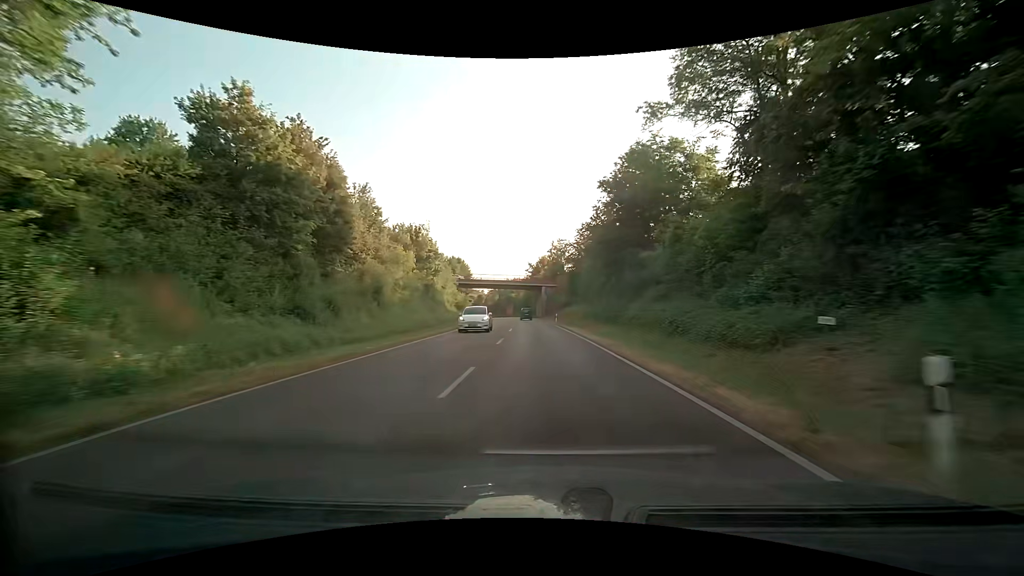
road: primary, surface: asphalt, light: Day
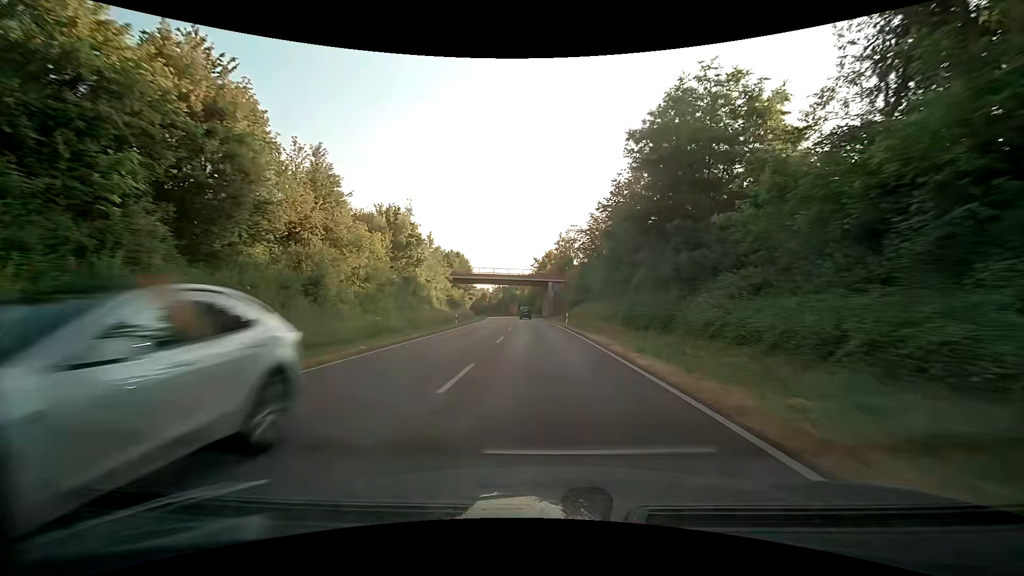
(-0.1, +11.8) m; -1°
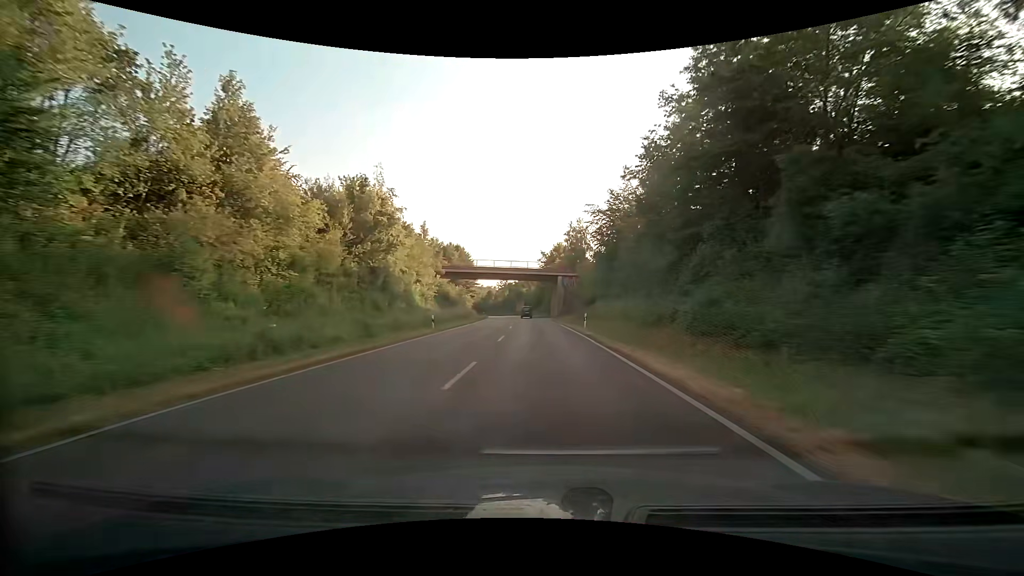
(0.0, +11.8) m; -1°
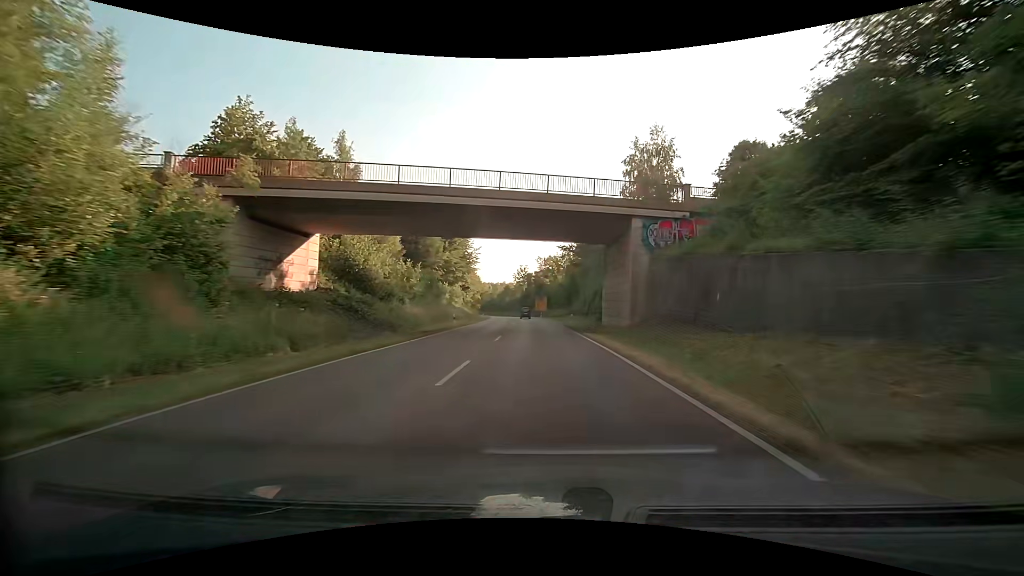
(-1.4, +47.8) m; -3°
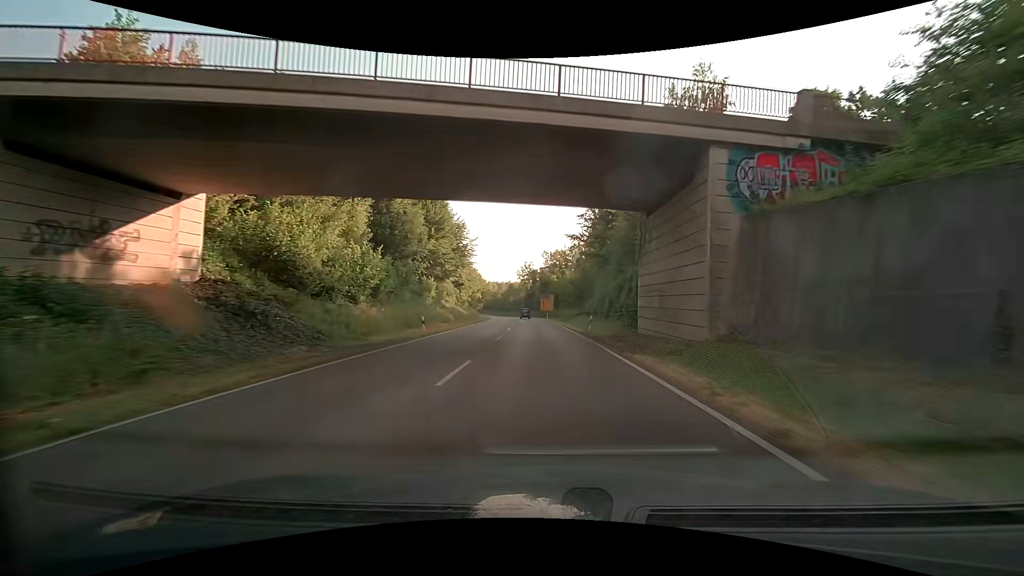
(-0.1, +12.1) m; -1°
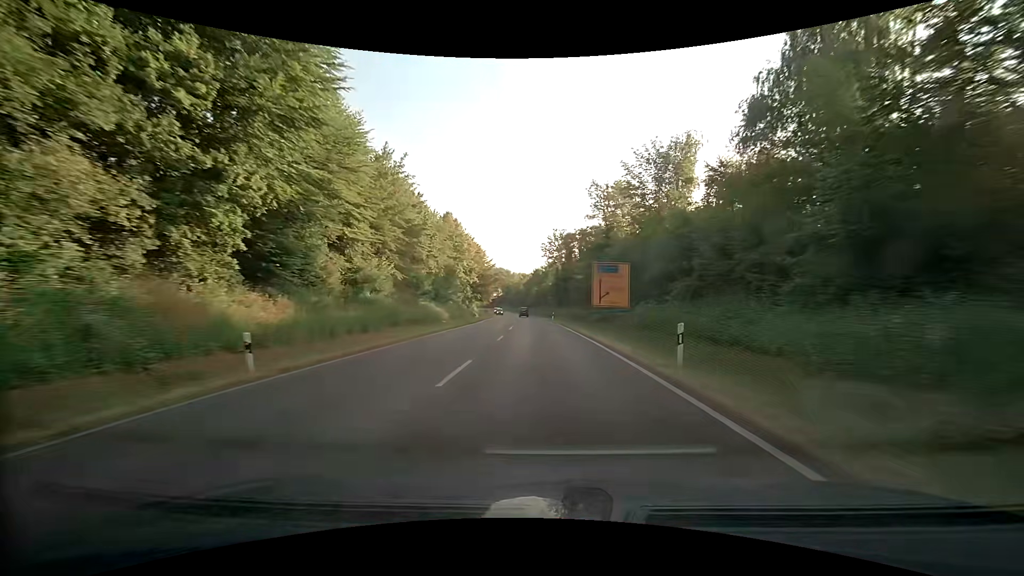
(-1.9, +60.8) m; -3°
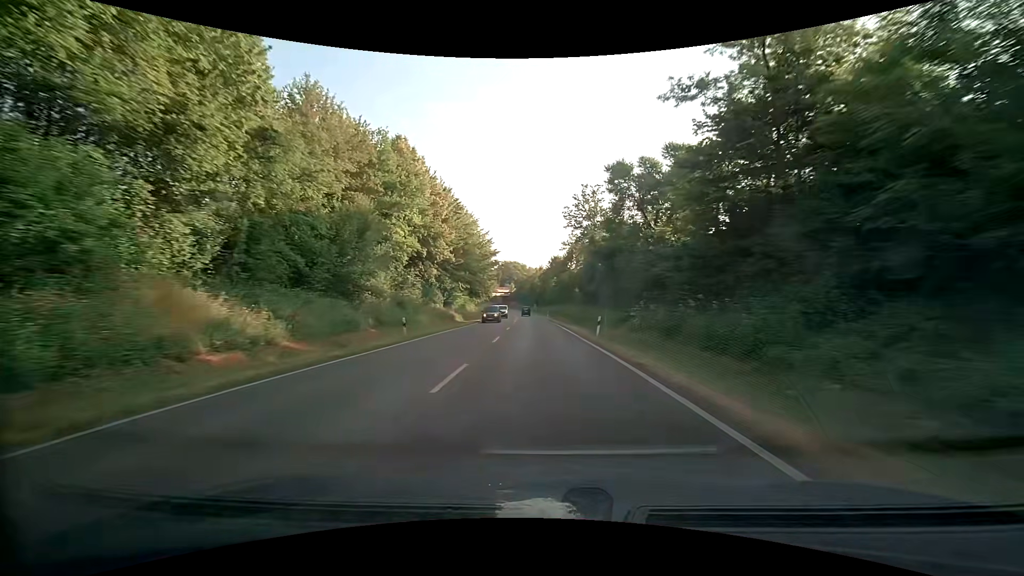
(-0.6, +36.8) m; -2°
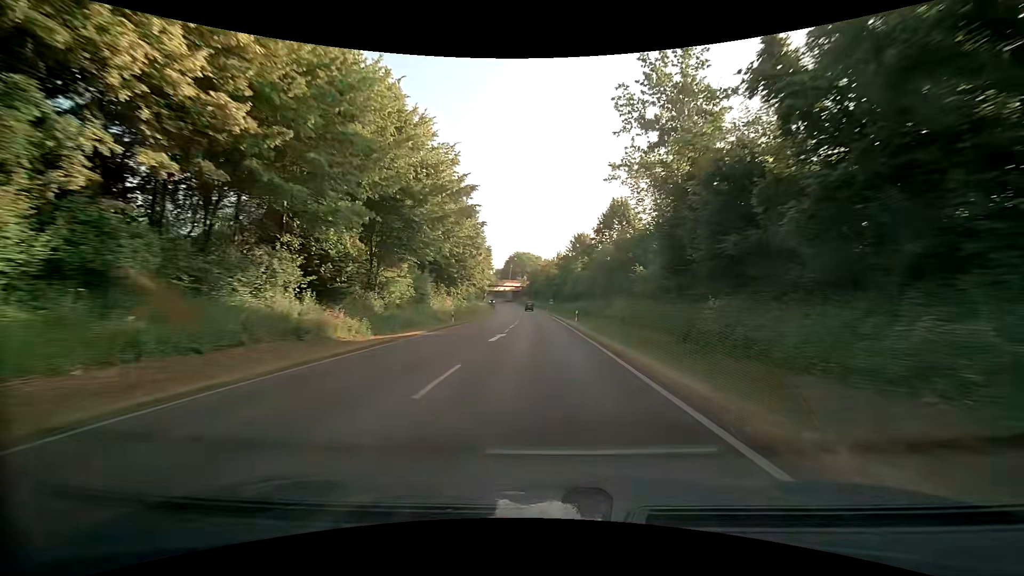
(-0.7, +37.0) m; -2°
(0, +10) (0, +20) (0, +30) (0, +40) (-1, +50) (-1, +60) (-1, +70) (-2, +80) (-3, +90) (-3, +100) m
